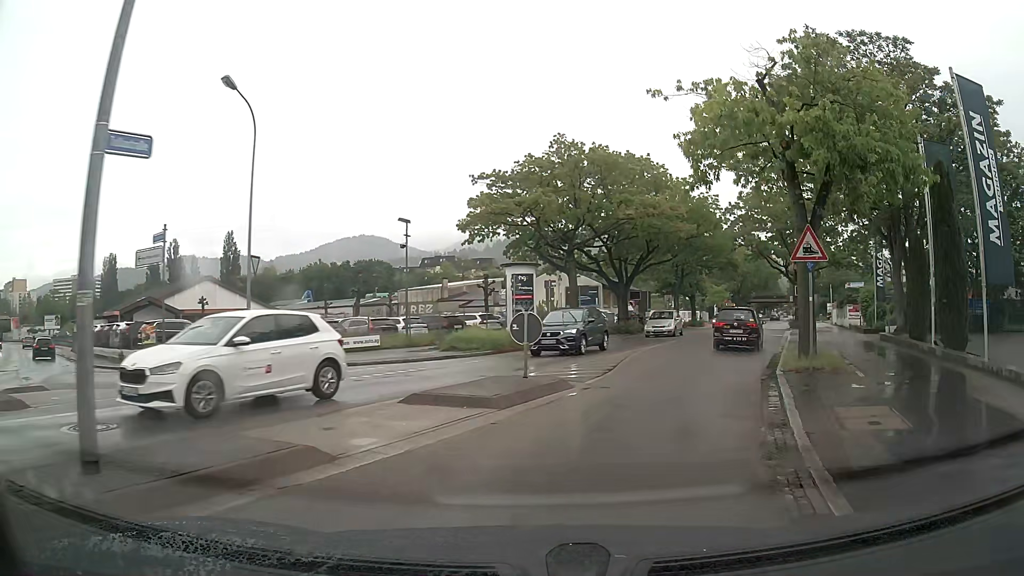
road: tertiary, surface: asphalt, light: Day
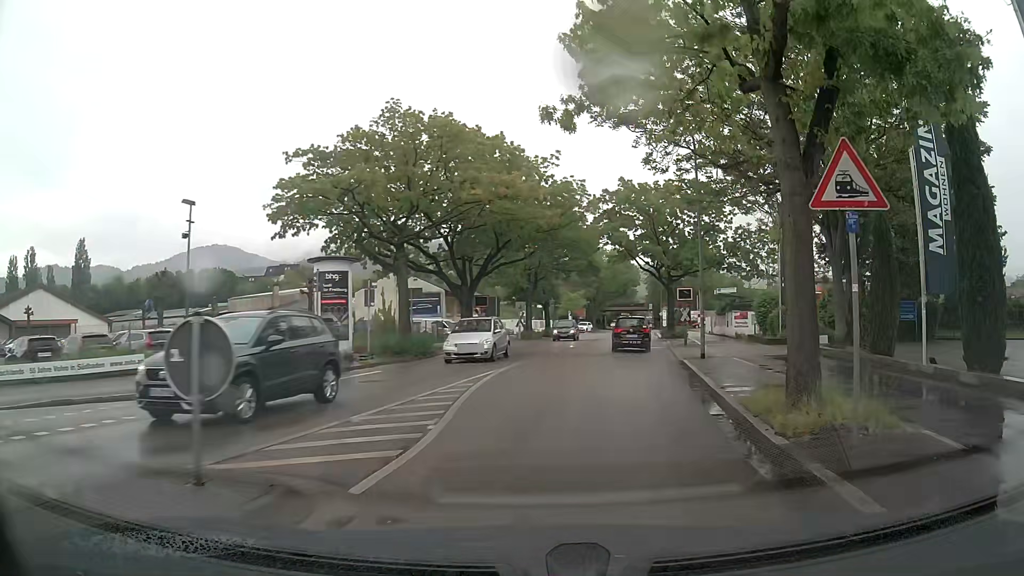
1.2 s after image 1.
(+1.0, +7.8) m; +14°
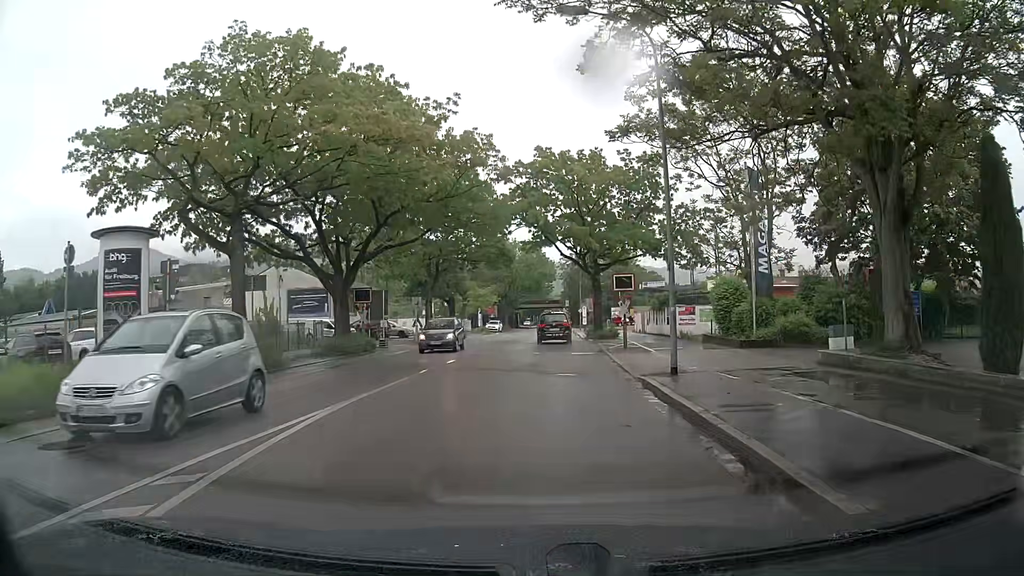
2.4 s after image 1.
(+0.7, +9.0) m; +6°
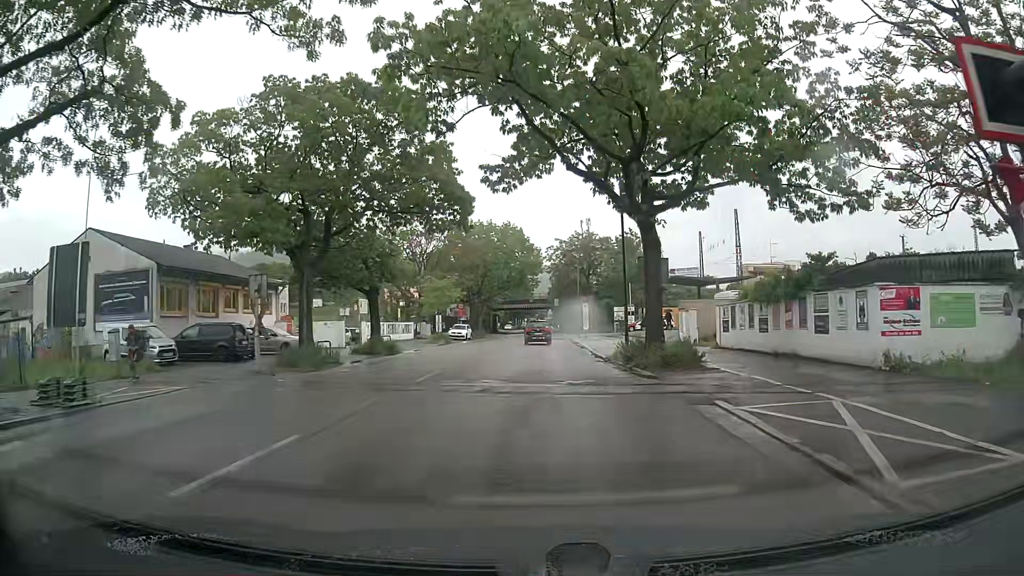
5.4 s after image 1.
(+0.7, +25.0) m; +2°
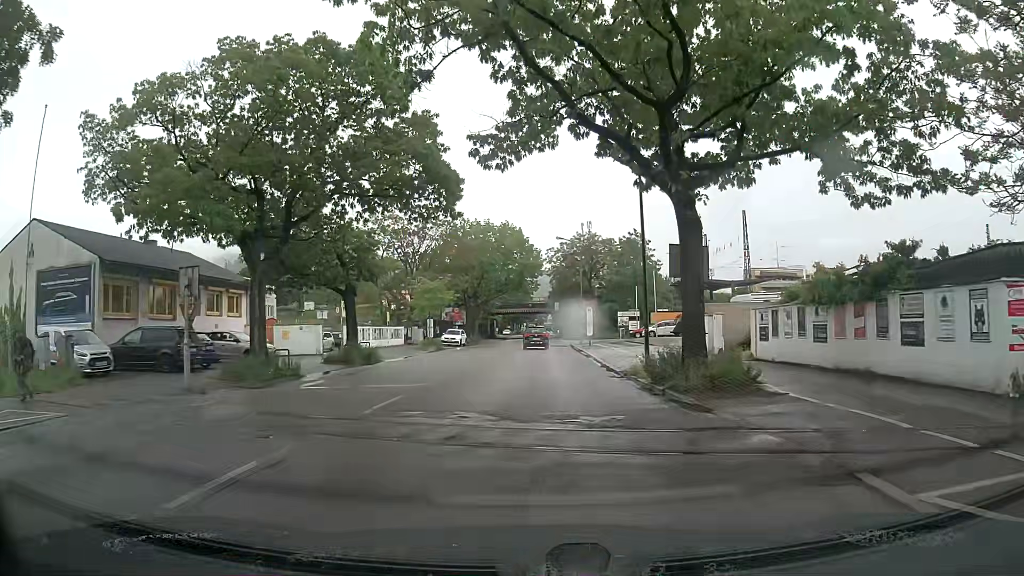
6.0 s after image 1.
(0.0, +4.7) m; 0°
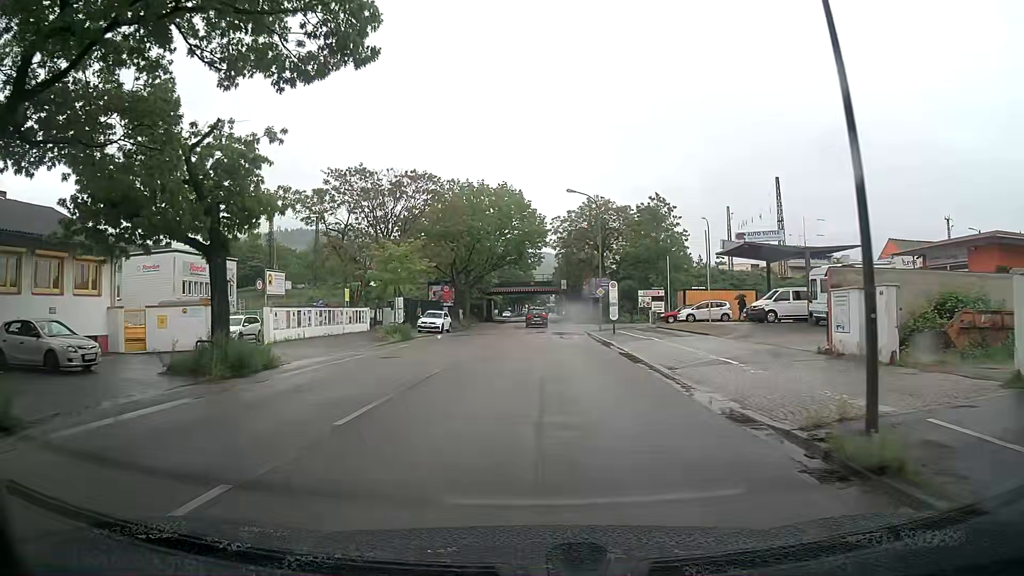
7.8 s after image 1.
(0.0, +14.5) m; 0°
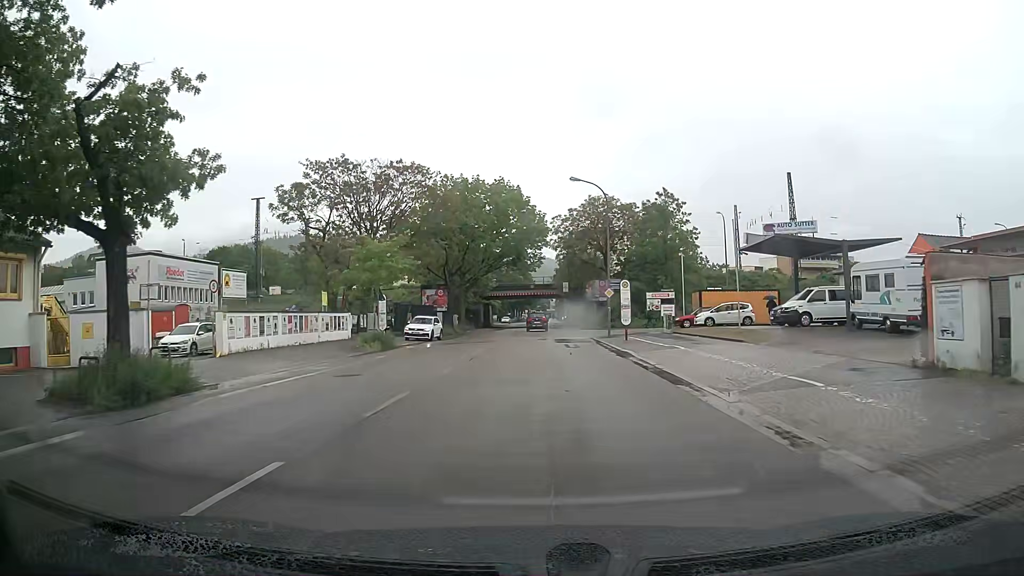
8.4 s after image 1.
(0.0, +5.2) m; 0°
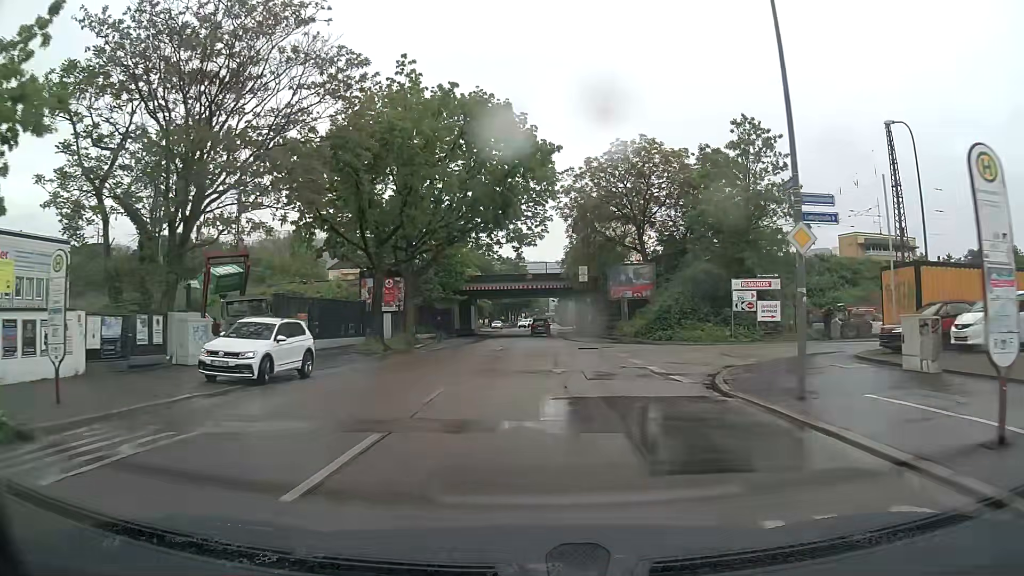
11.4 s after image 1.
(0.0, +28.5) m; 0°
